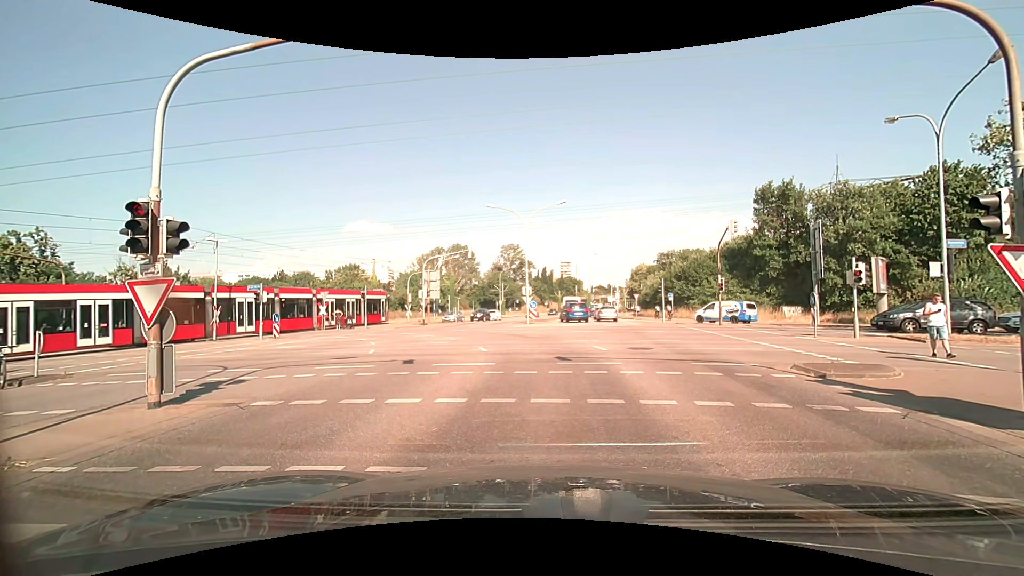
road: secondary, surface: asphalt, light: Day
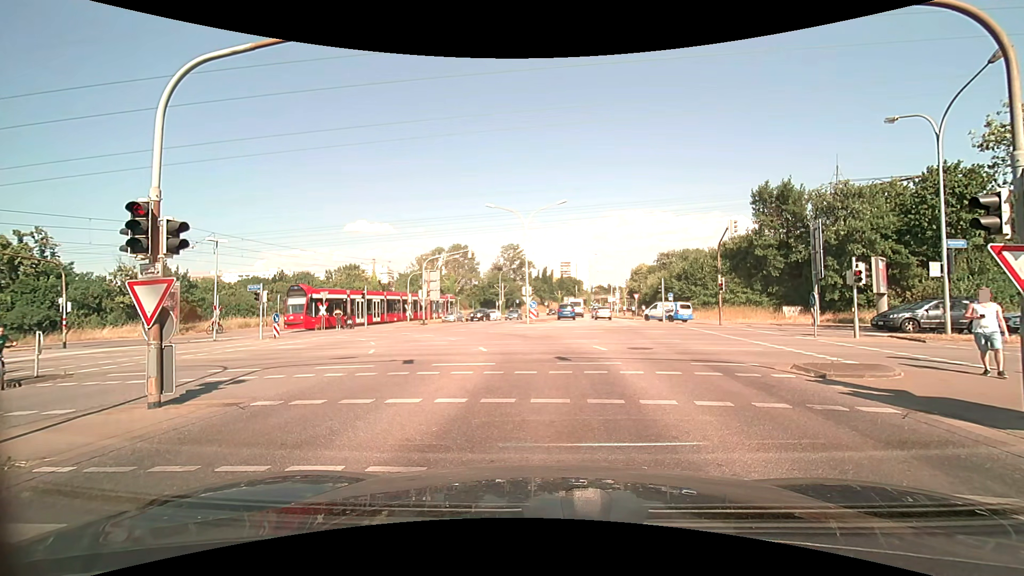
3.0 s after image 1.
(0.0, 0.0) m; 0°
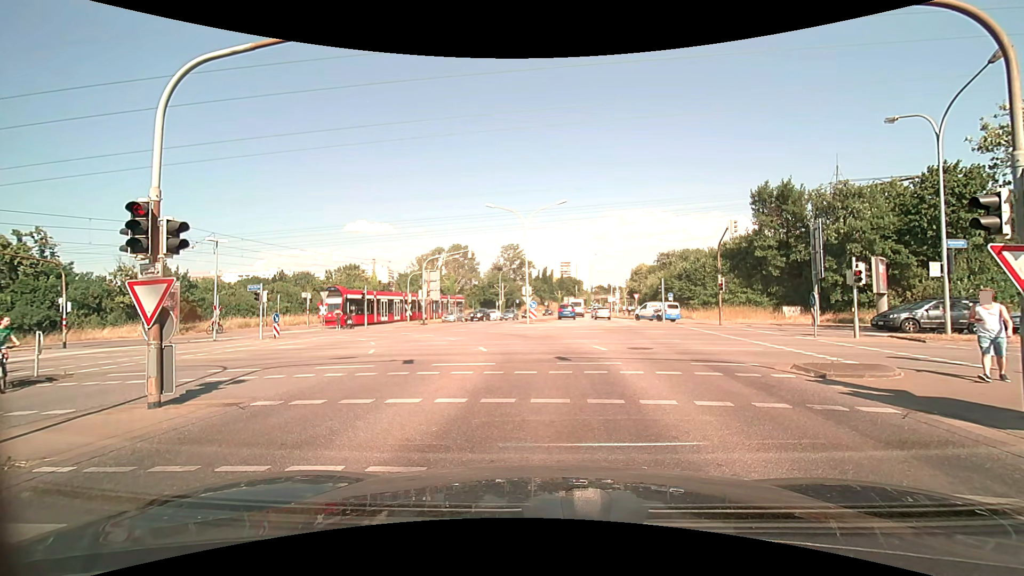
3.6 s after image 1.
(0.0, 0.0) m; 0°
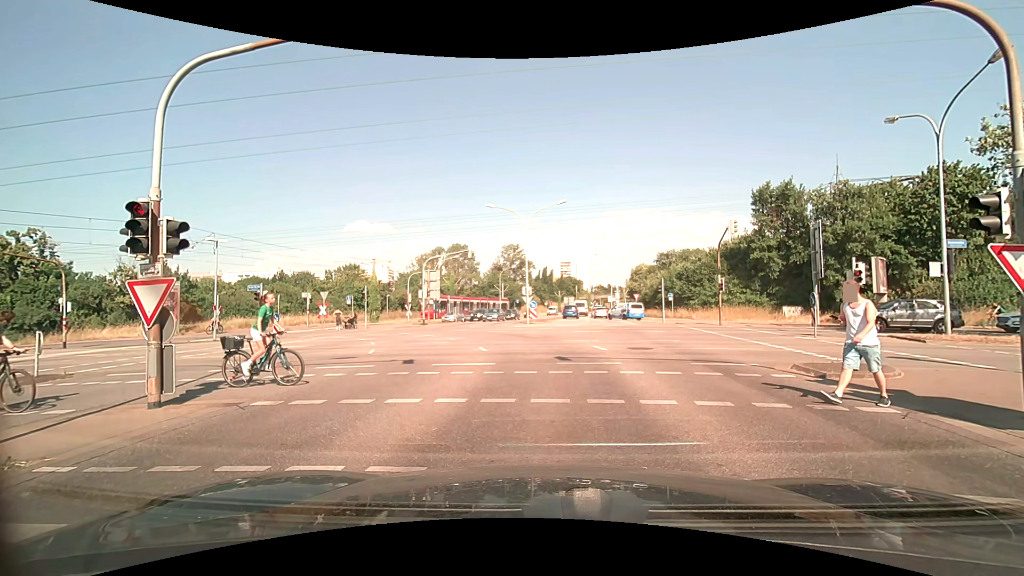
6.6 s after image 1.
(0.0, 0.0) m; 0°
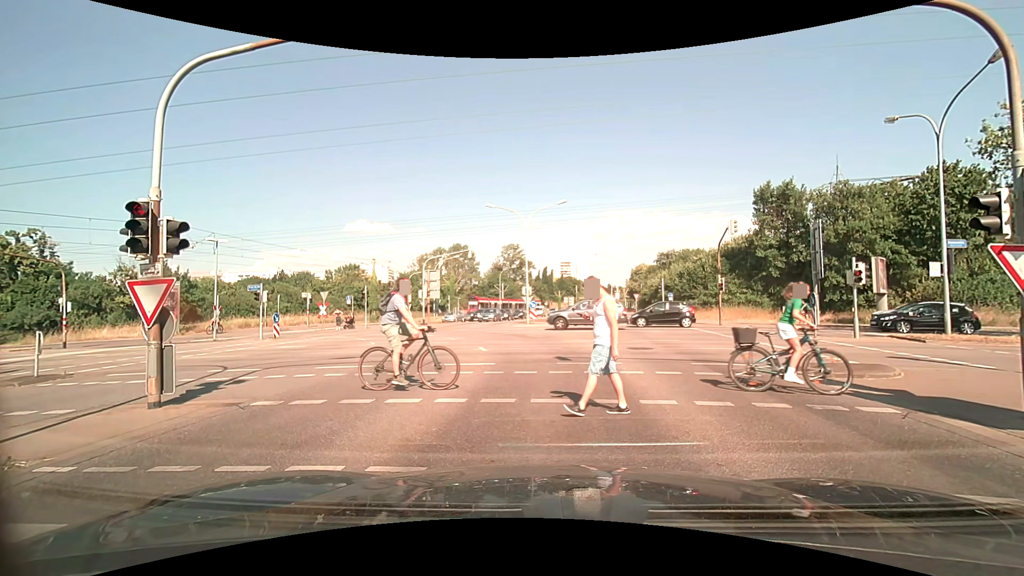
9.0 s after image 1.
(0.0, 0.0) m; 0°
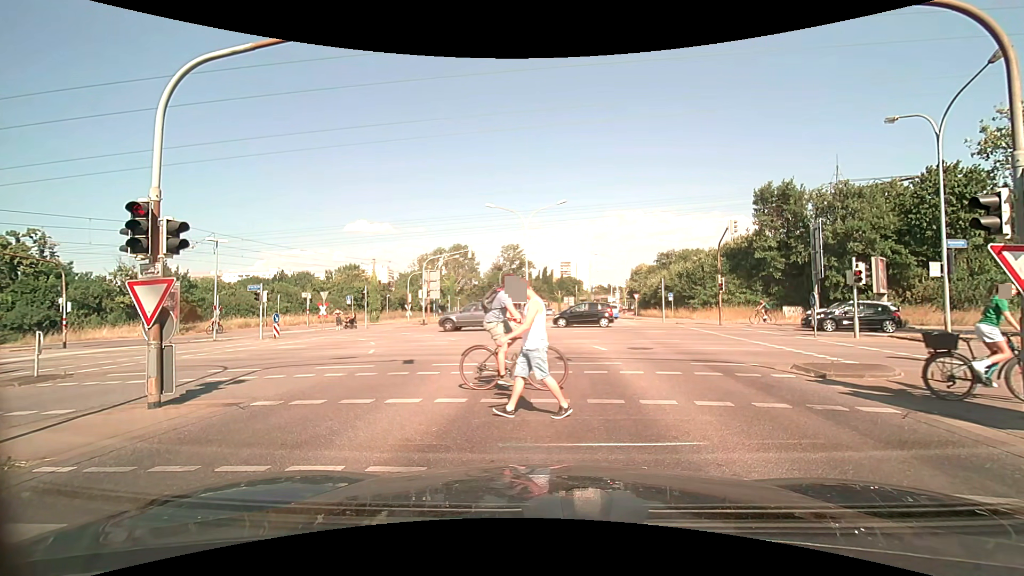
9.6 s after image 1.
(0.0, 0.0) m; 0°
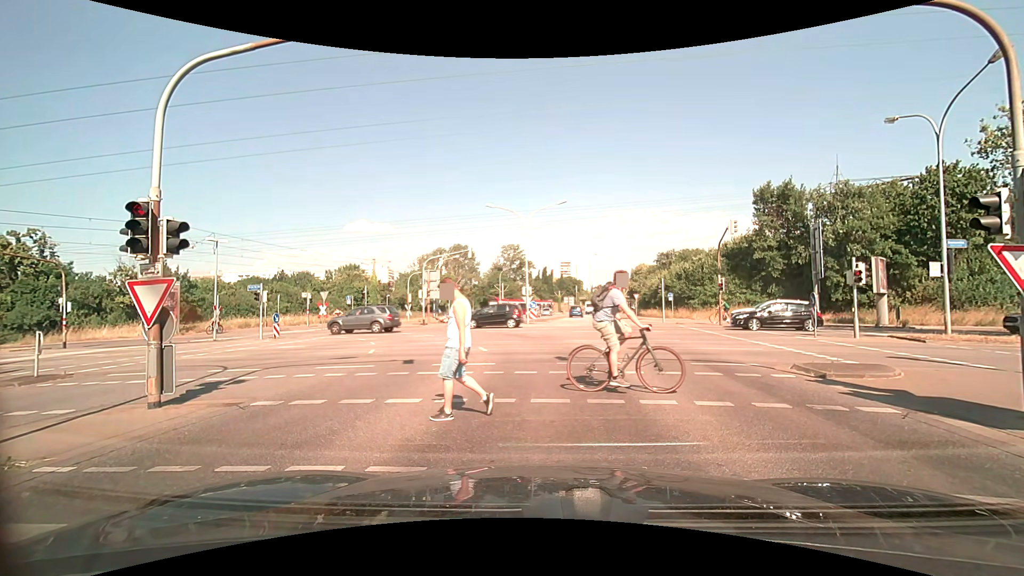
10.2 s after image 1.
(0.0, 0.0) m; 0°
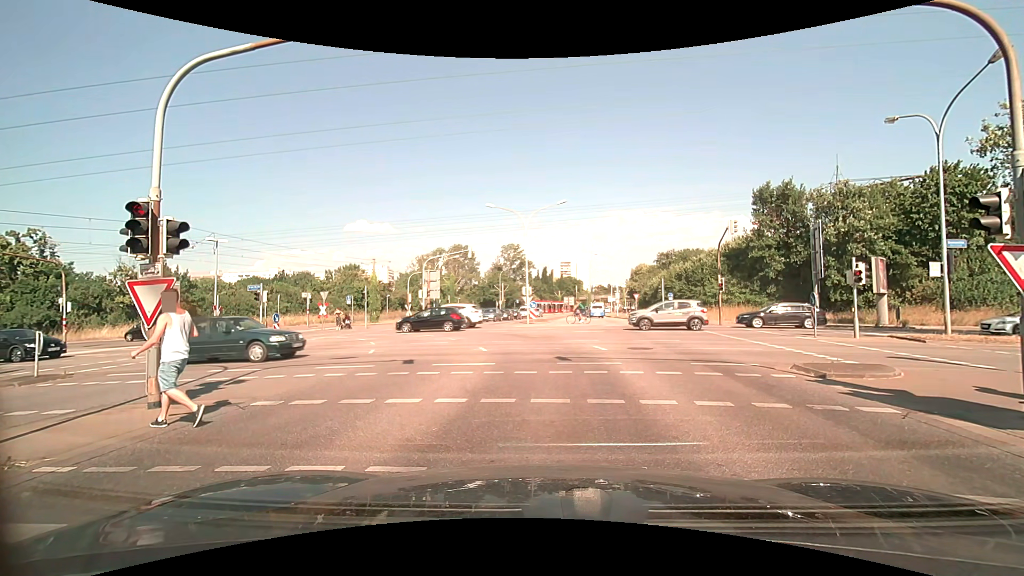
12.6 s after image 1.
(0.0, 0.0) m; 0°
(0, +10) (0, +20) (-3, +29) (-10, +36) (-20, +39) (-30, +41) (-40, +42) (-50, +44) (-59, +45) (-69, +47) m
